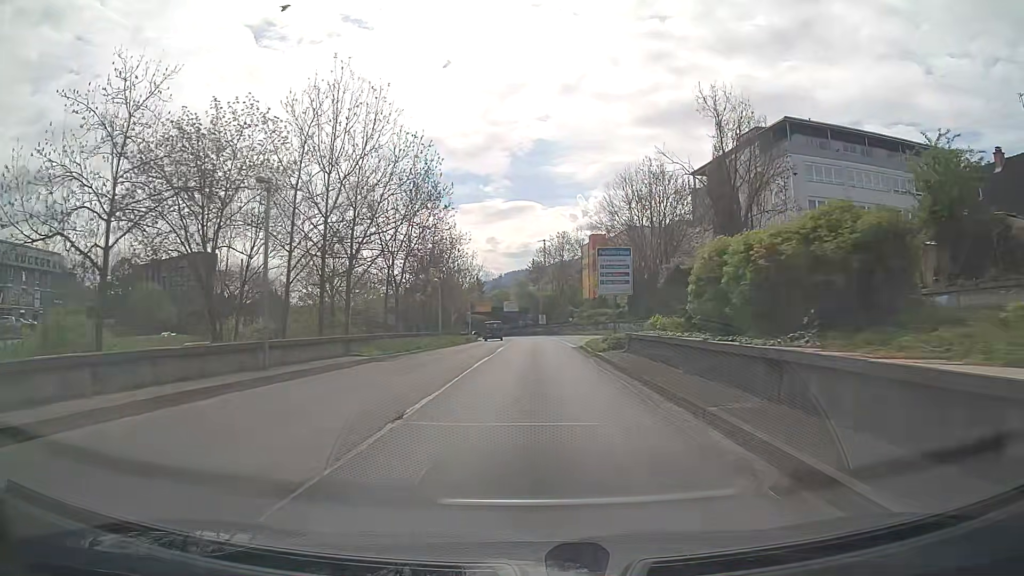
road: trunk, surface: asphalt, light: Day
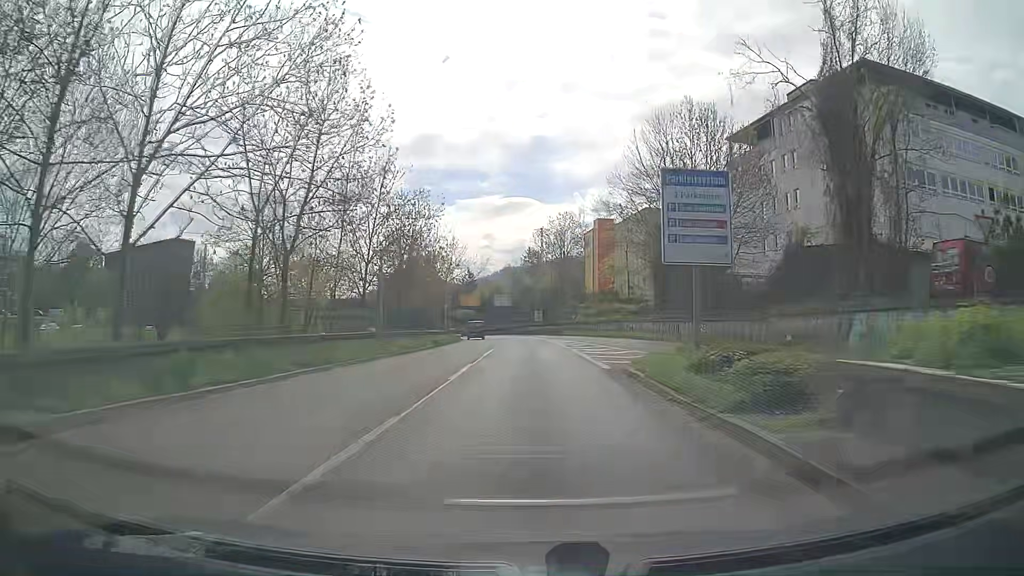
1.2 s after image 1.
(+0.1, +17.3) m; 0°
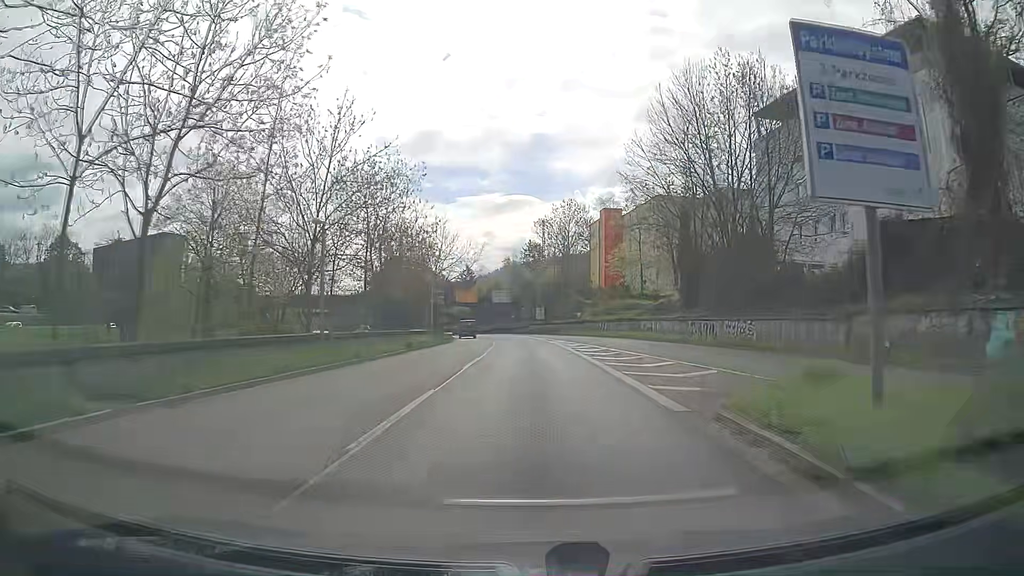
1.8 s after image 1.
(0.0, +8.6) m; 0°
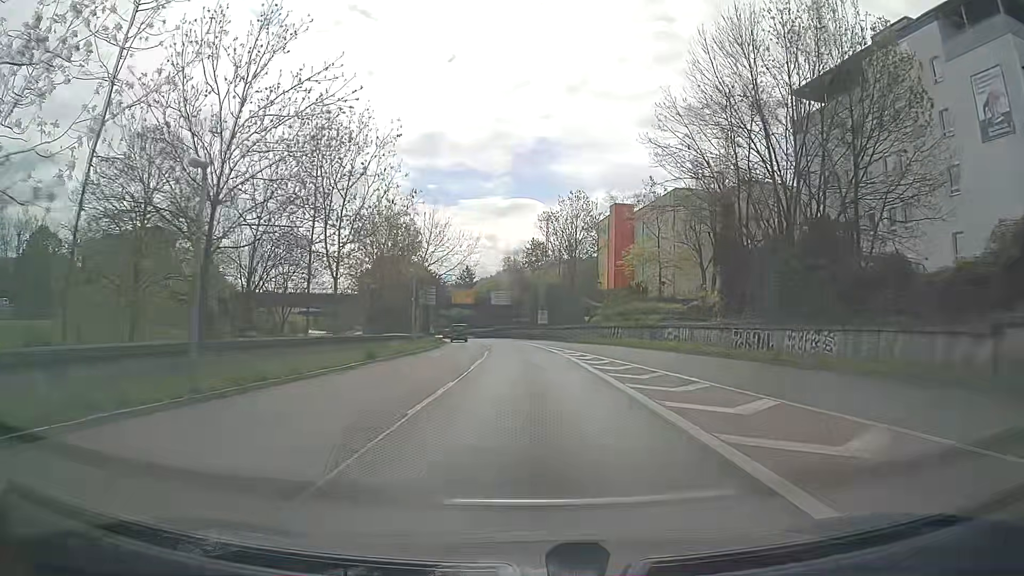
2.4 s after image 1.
(0.0, +8.6) m; 0°
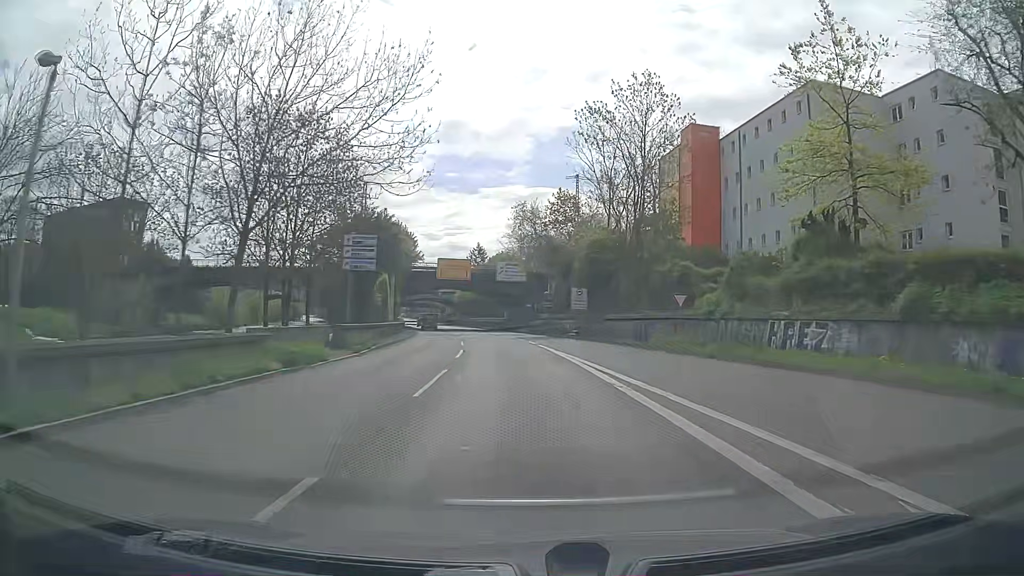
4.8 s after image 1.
(-0.2, +34.7) m; -1°
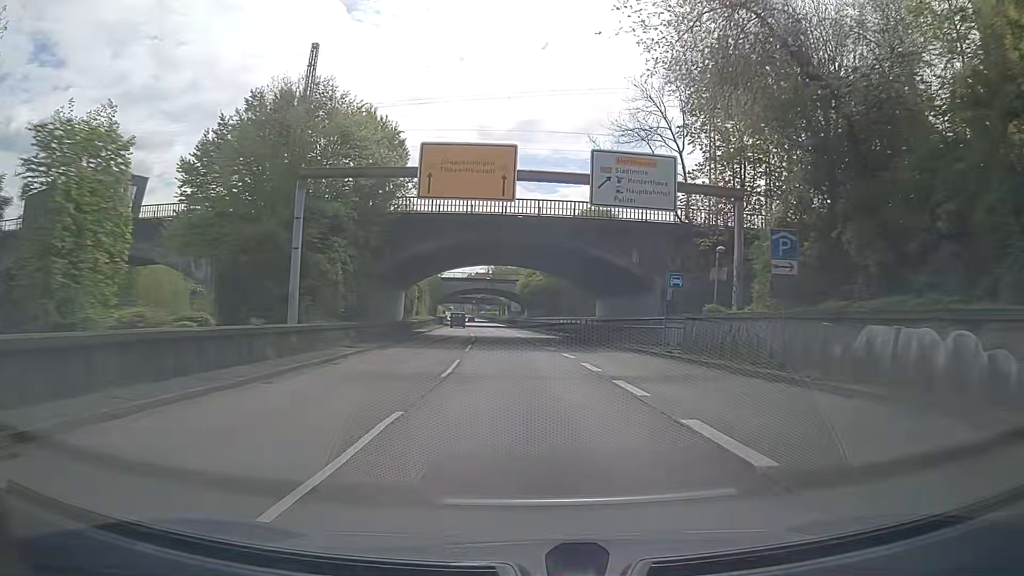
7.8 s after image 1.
(-2.6, +44.2) m; -7°
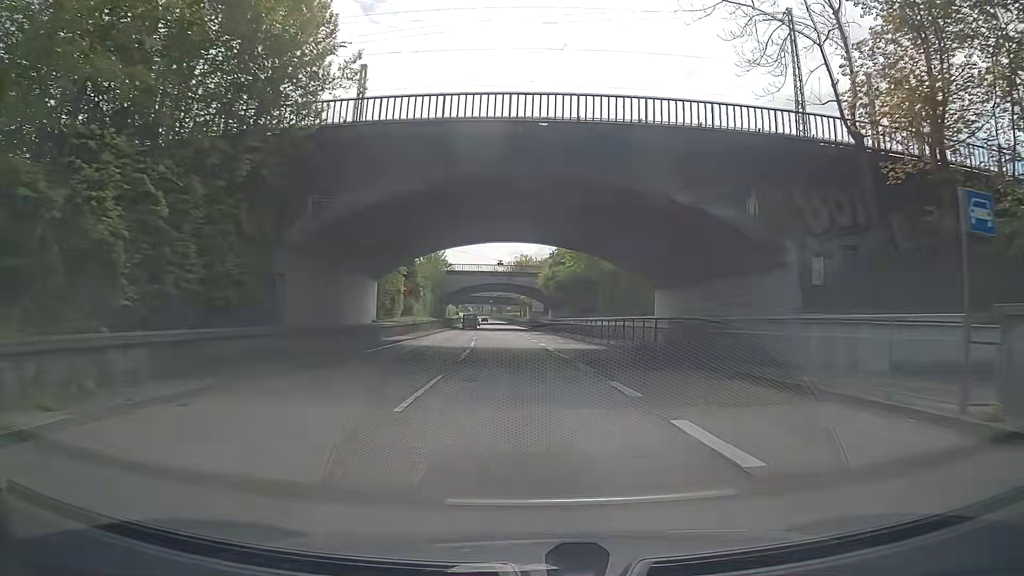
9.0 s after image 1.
(-0.3, +18.0) m; -2°
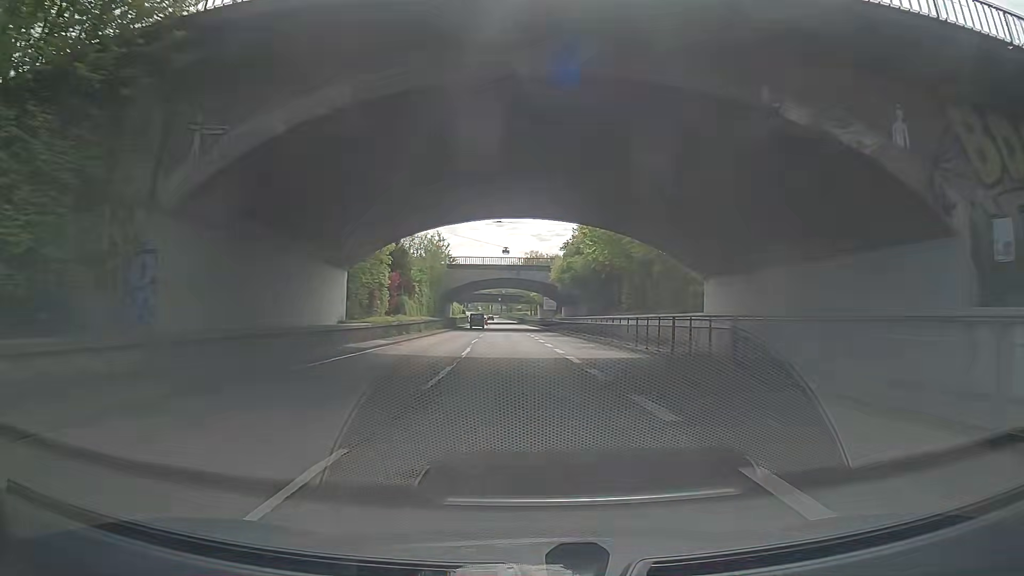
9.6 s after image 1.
(-0.1, +9.0) m; -2°
(0, +10) (0, +20) (0, +30) (0, +40) (-1, +50) (-1, +60) (-1, +70) (-2, +80) (-2, +90) (-2, +100) m
